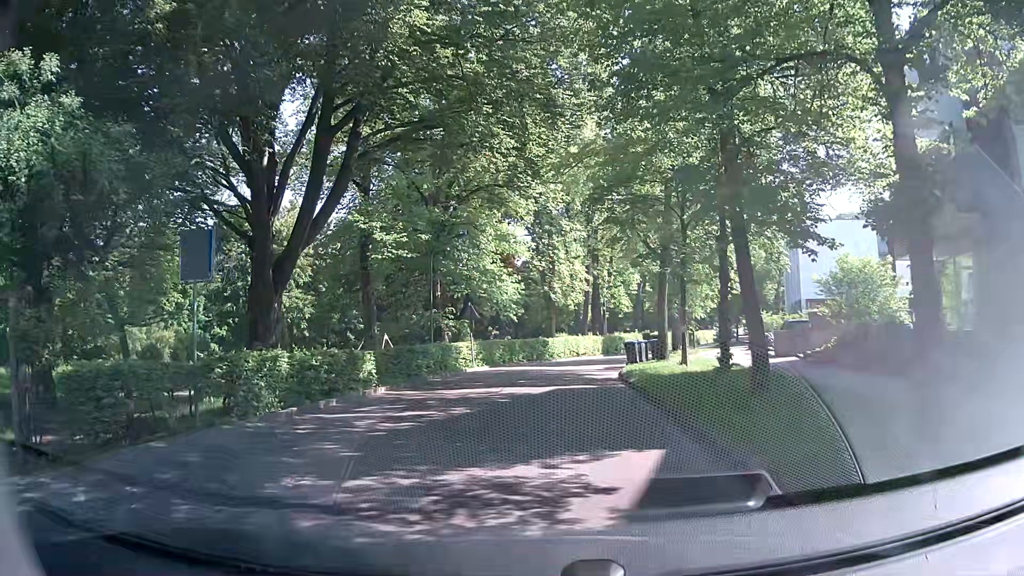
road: residential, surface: asphalt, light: Day
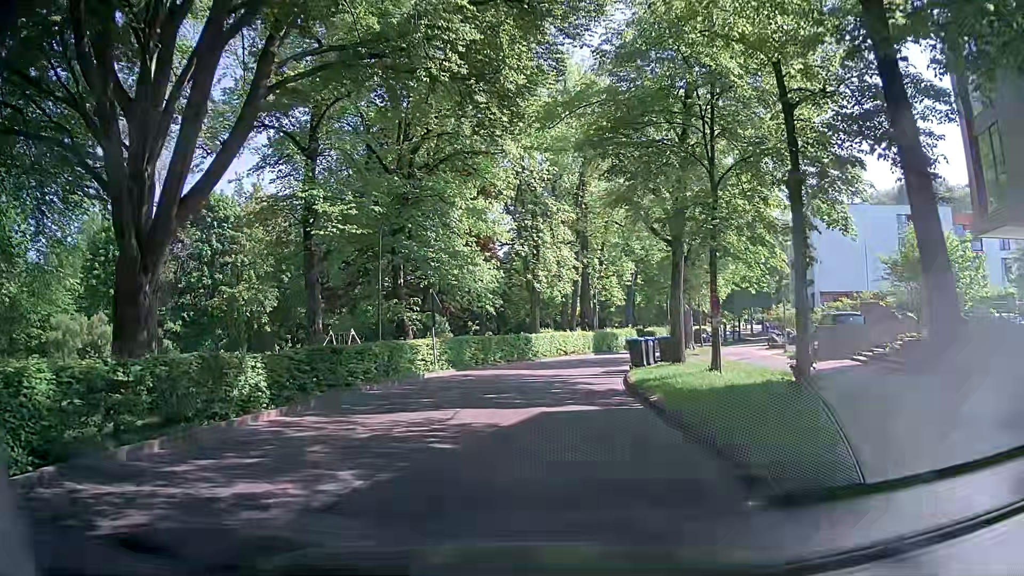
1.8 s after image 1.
(+0.1, +6.5) m; +2°
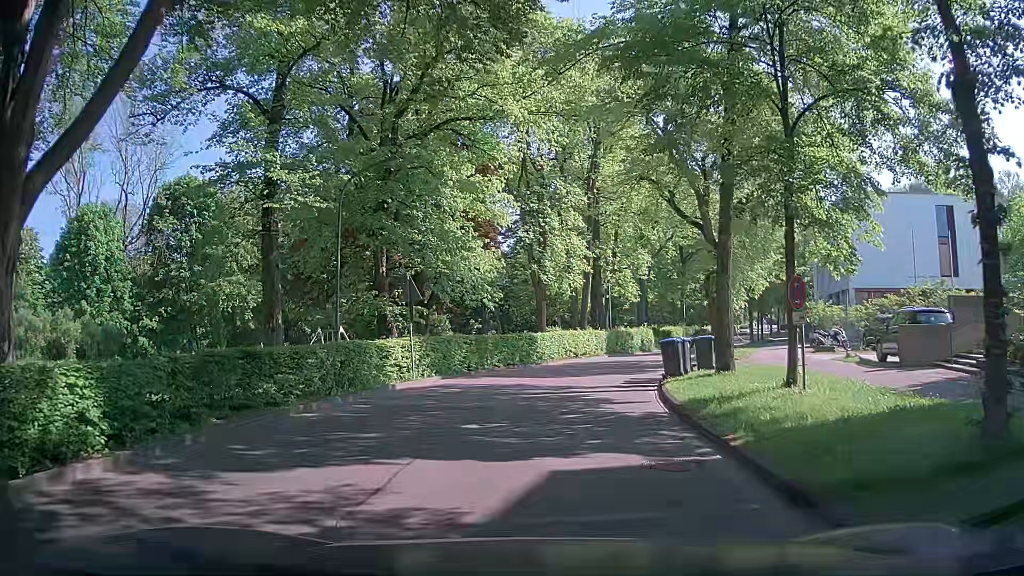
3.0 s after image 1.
(-0.1, +5.3) m; 0°
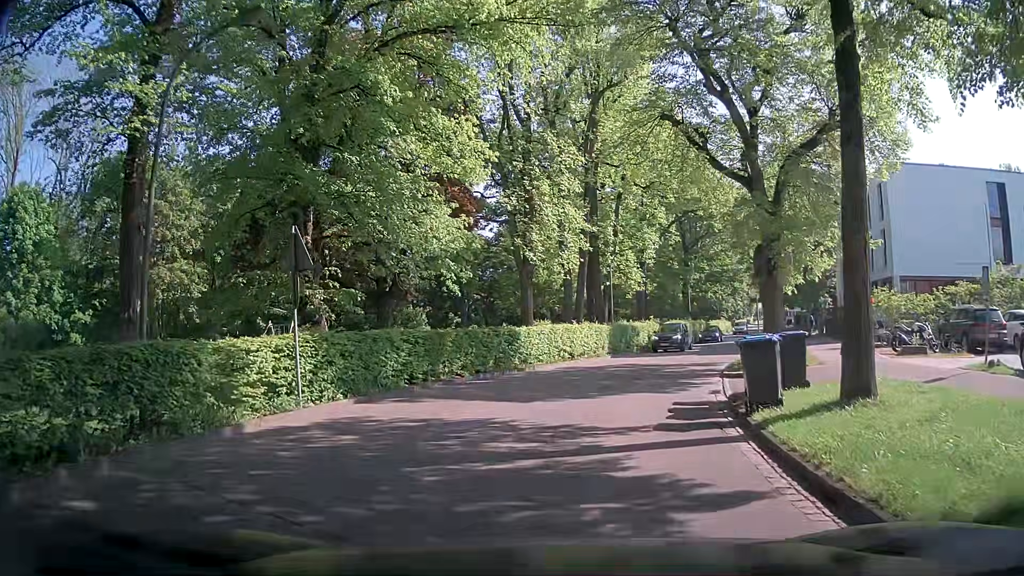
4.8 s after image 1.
(0.0, +8.2) m; 0°
